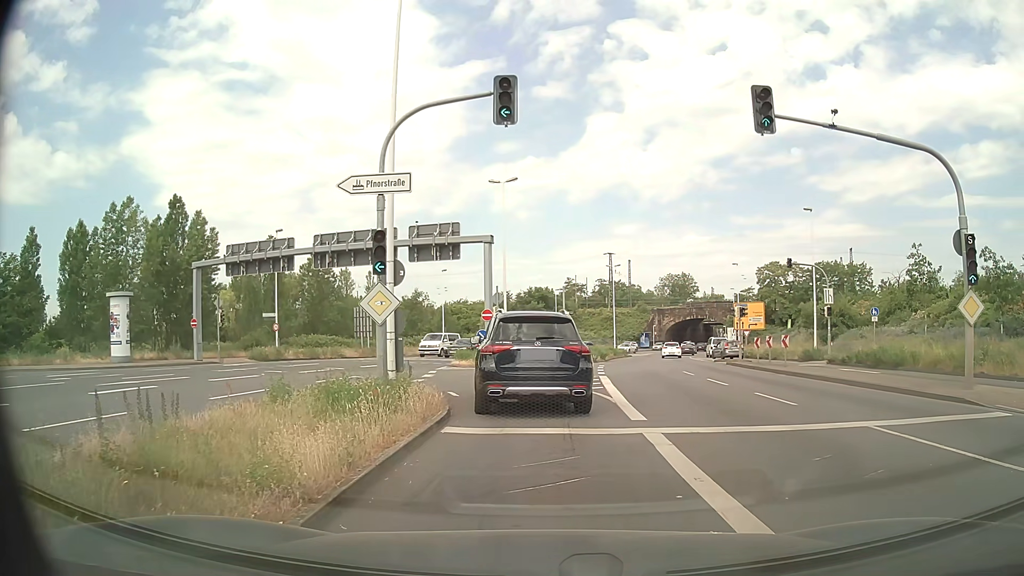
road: primary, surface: asphalt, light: Day
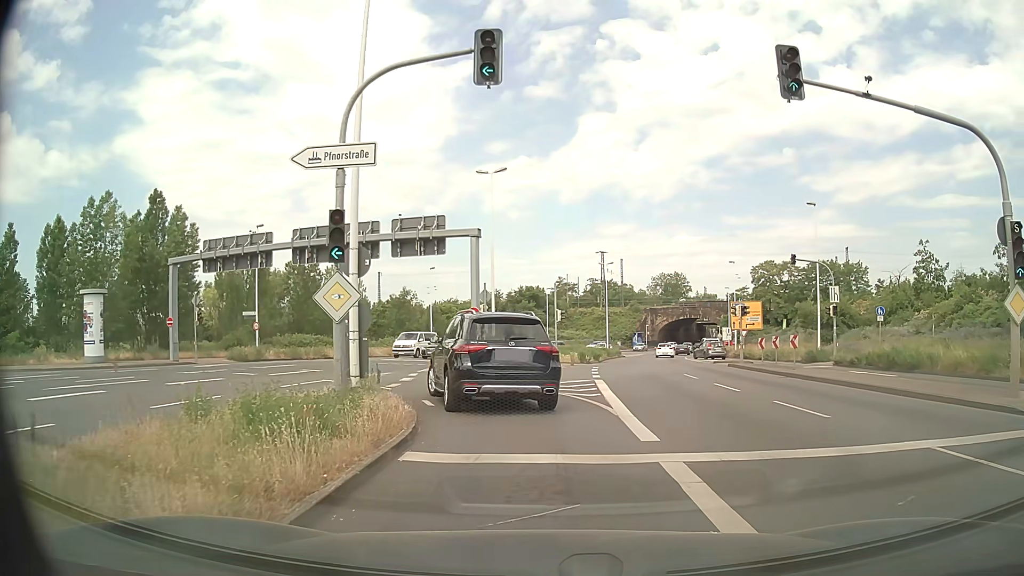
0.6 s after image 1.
(0.0, +2.3) m; +1°
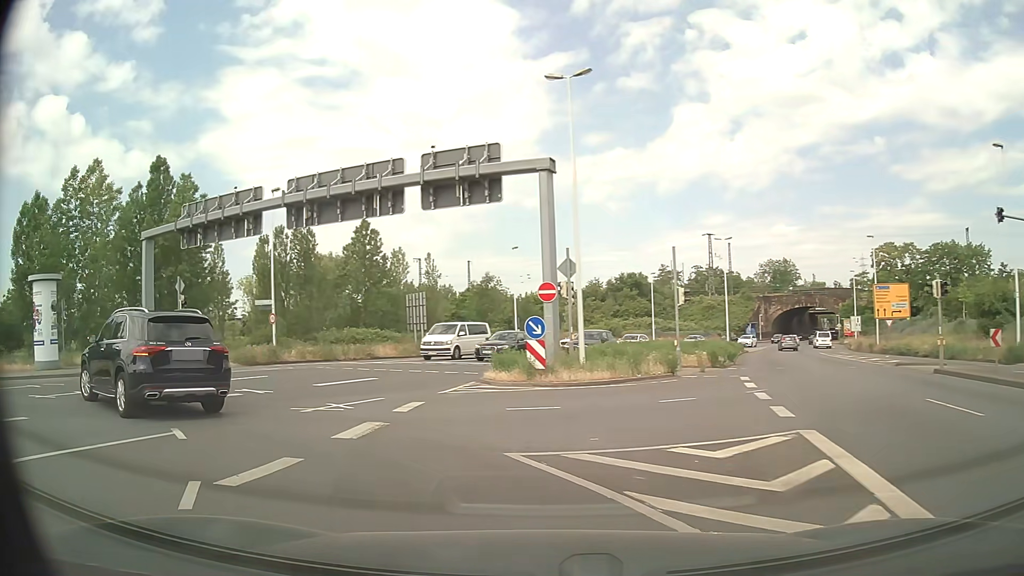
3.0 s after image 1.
(-0.1, +12.7) m; -9°
(-2, +10) (-10, +16) (-20, +18) (-30, +18) (-40, +17) (-50, +17) (-60, +16) (-70, +15) (-79, +14) (-89, +12) m
